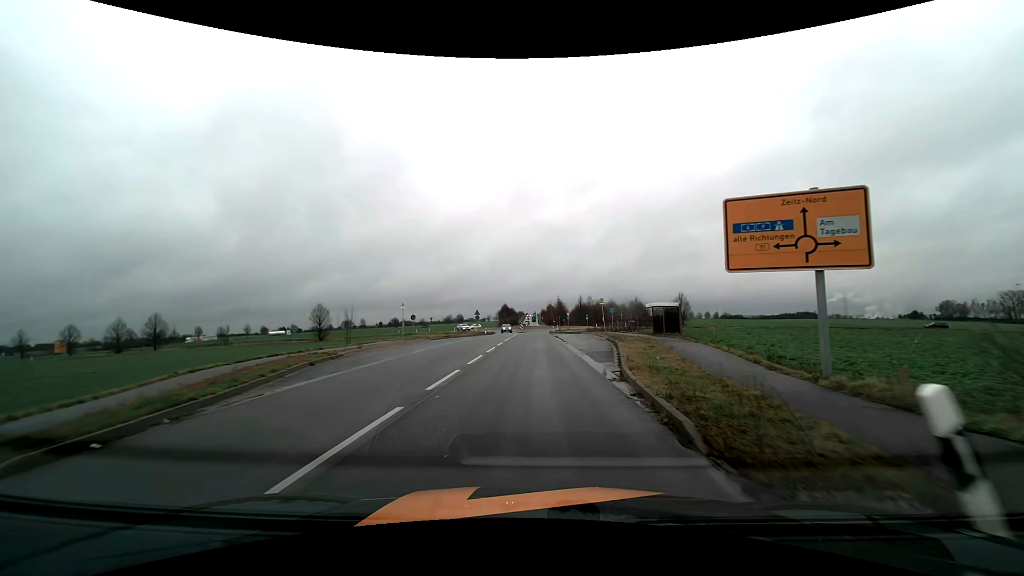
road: tertiary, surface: asphalt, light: Day
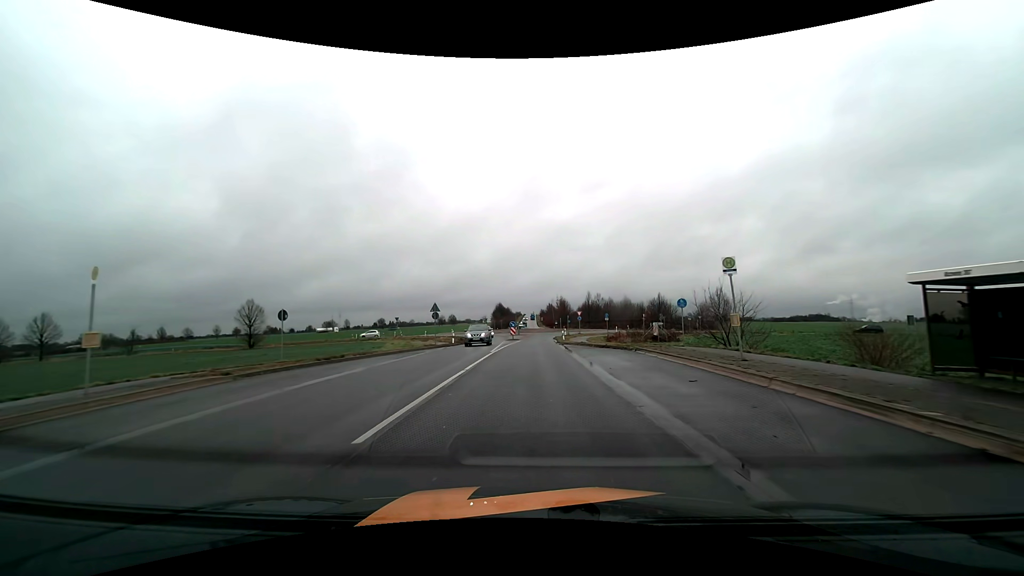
(0.0, +28.4) m; 0°
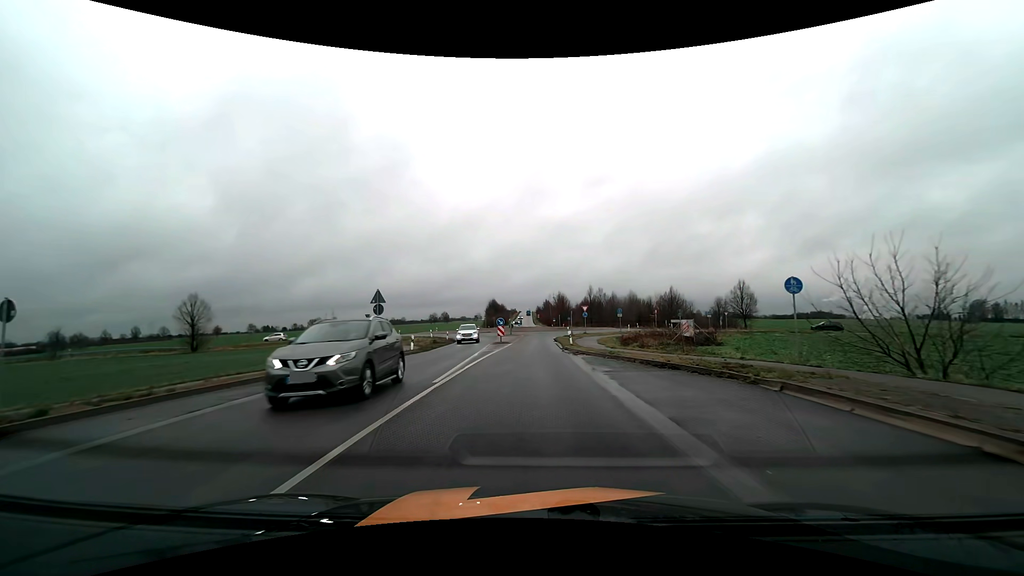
(0.0, +13.7) m; 0°
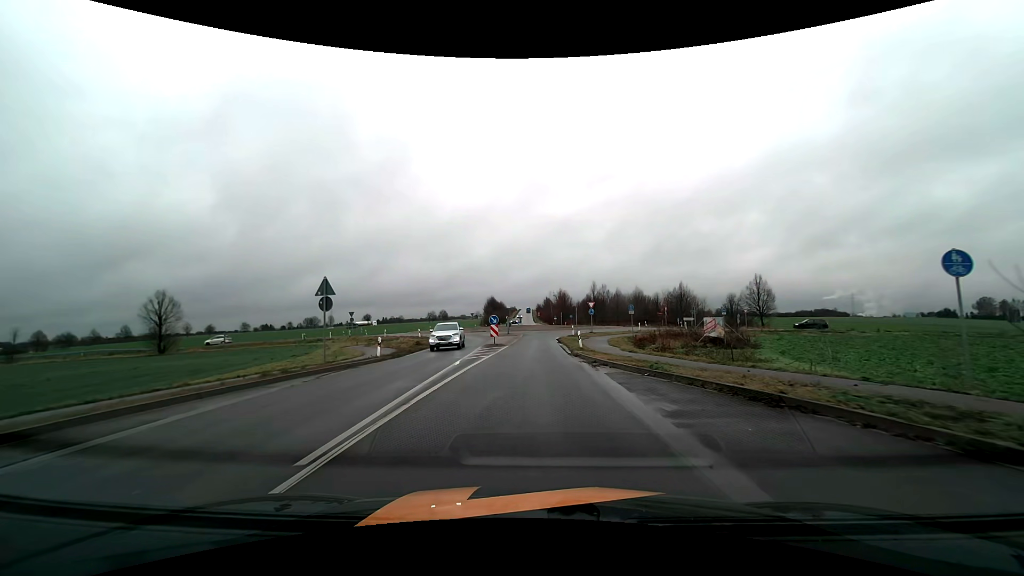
(0.0, +6.6) m; 0°
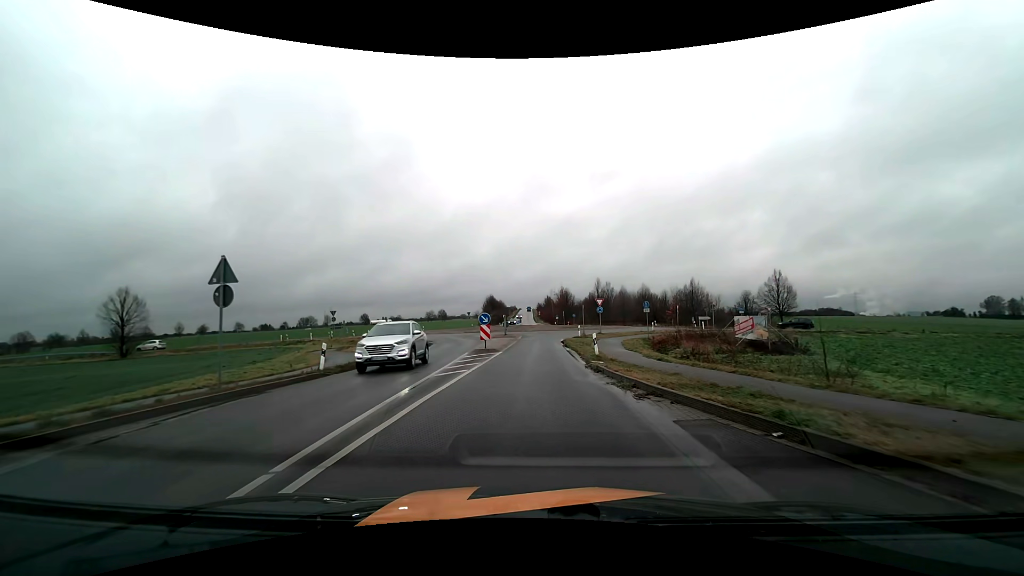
(0.0, +6.4) m; 0°
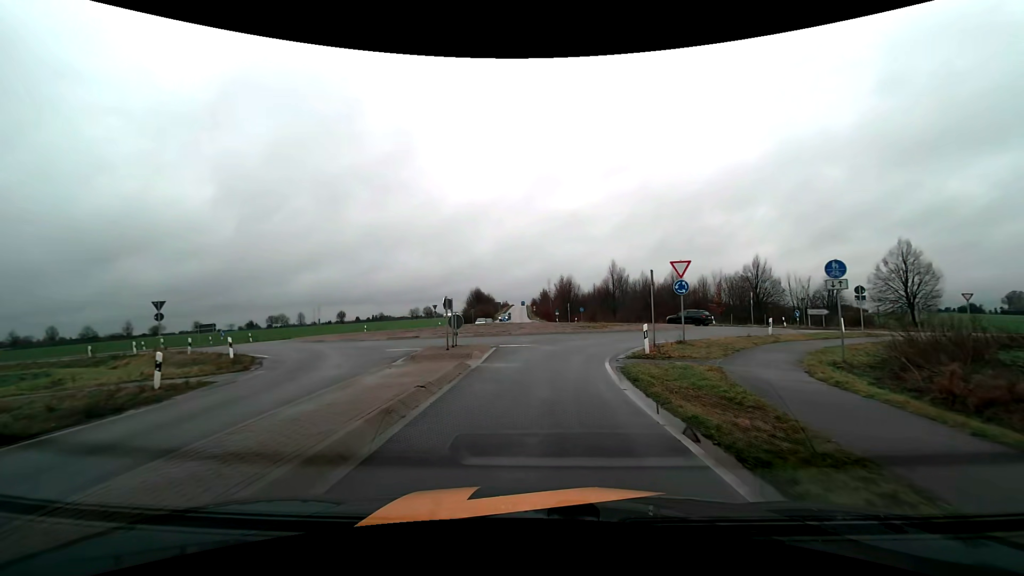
(+0.2, +27.6) m; 0°
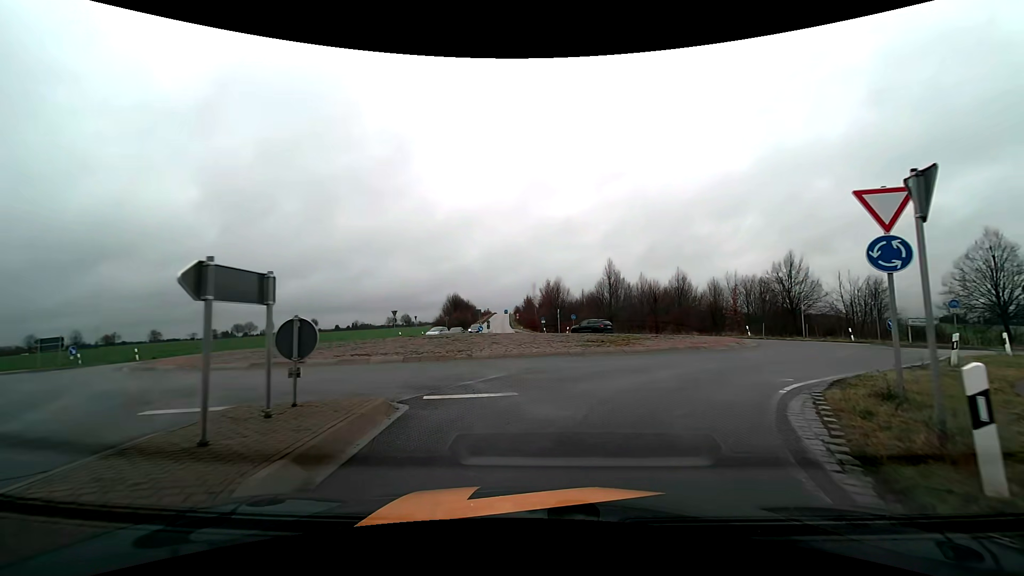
(+0.1, +12.3) m; +2°
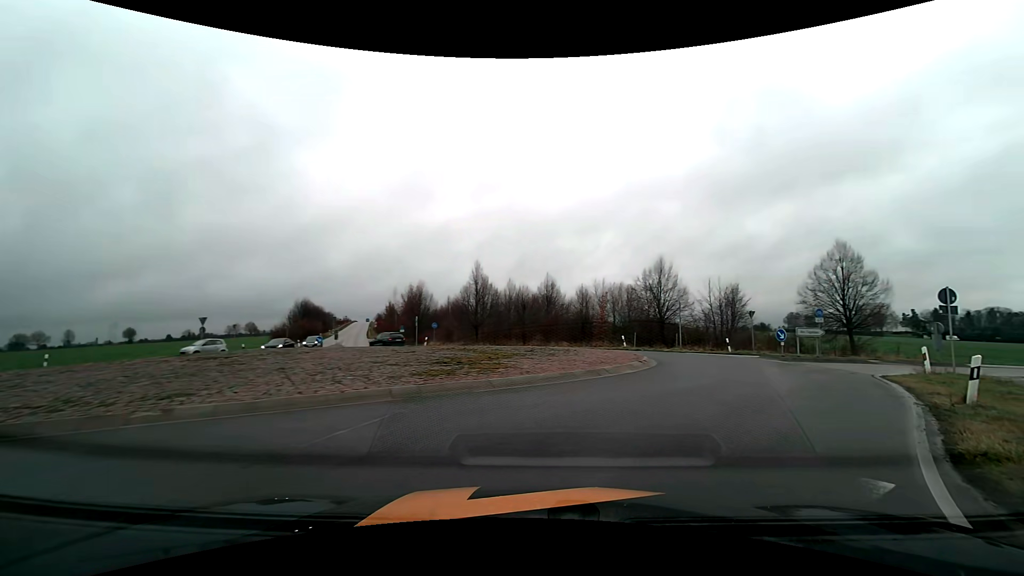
(+0.7, +7.2) m; +15°
(+3, +10) (+7, +19) (+7, +28) (+2, +37) (-6, +42) (-14, +48) (-20, +57) (-23, +66) (-26, +76) (-30, +85) m
